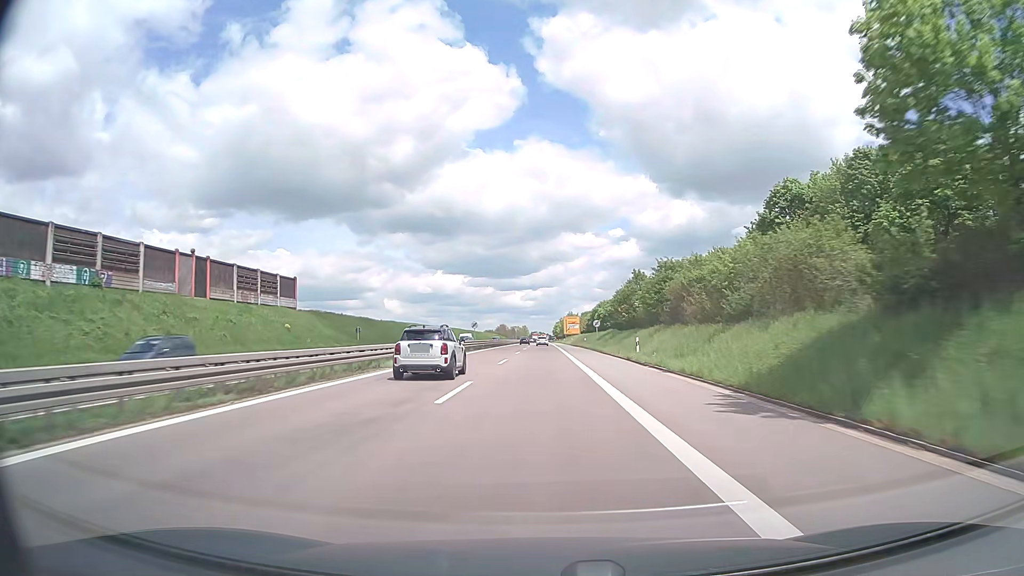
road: trunk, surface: asphalt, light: Day
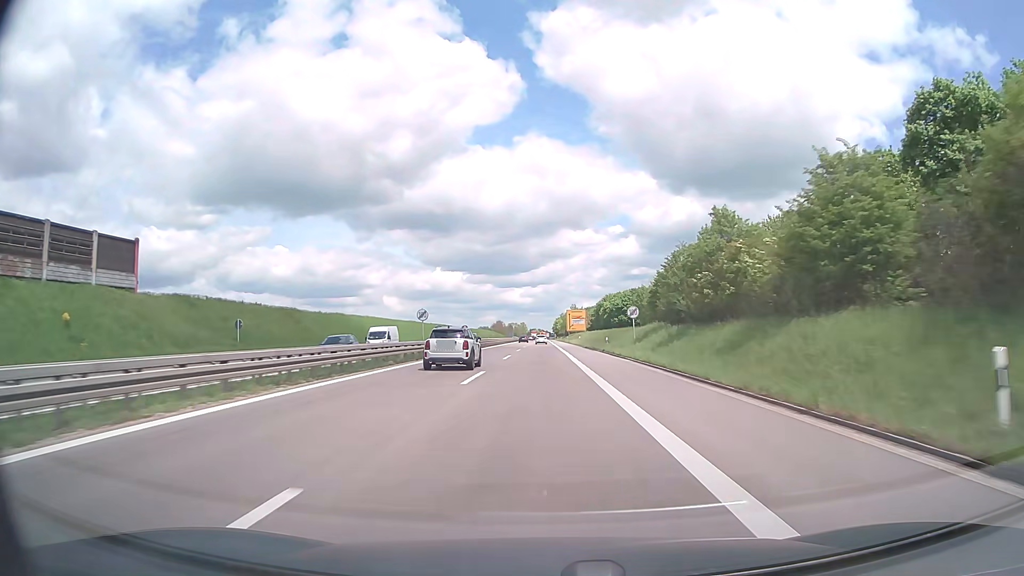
(+0.1, +31.8) m; 0°
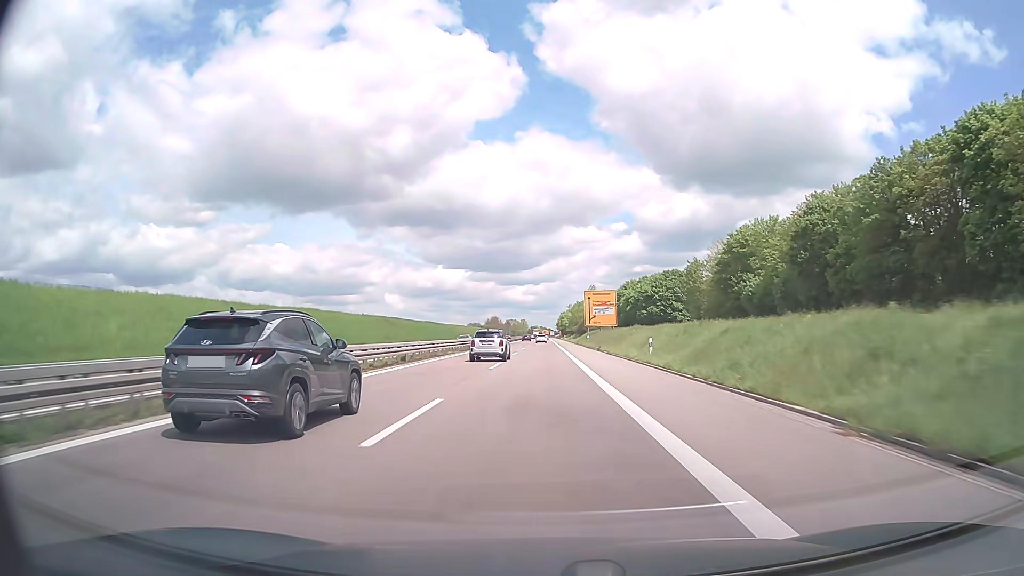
(0.0, +64.3) m; 0°
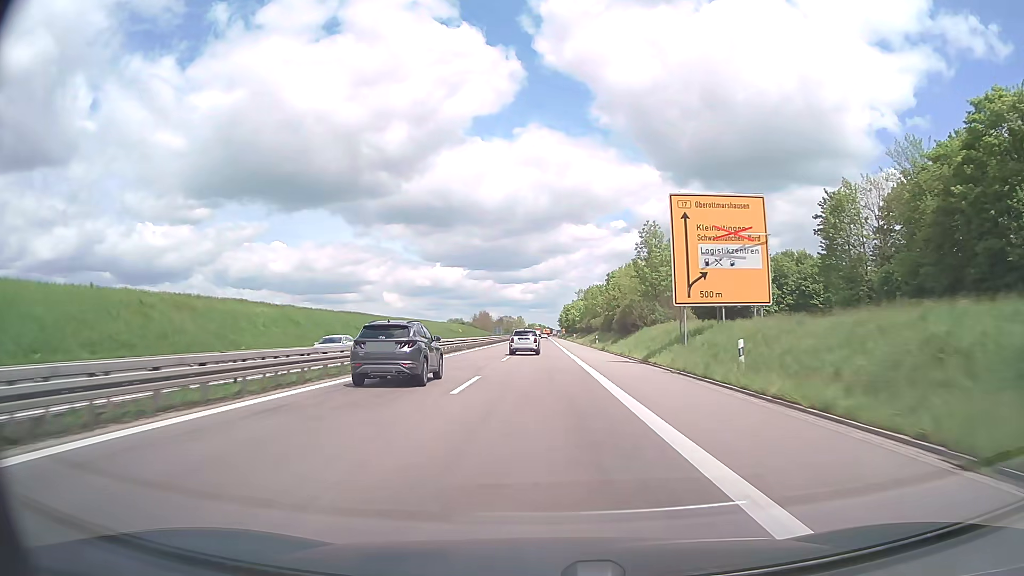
(+0.1, +65.7) m; 0°
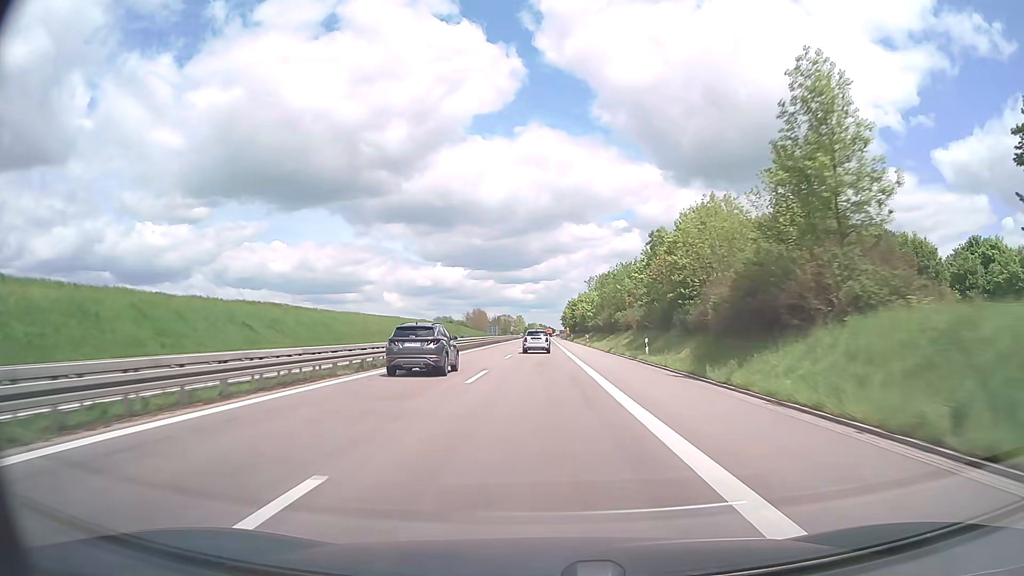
(0.0, +33.0) m; 0°
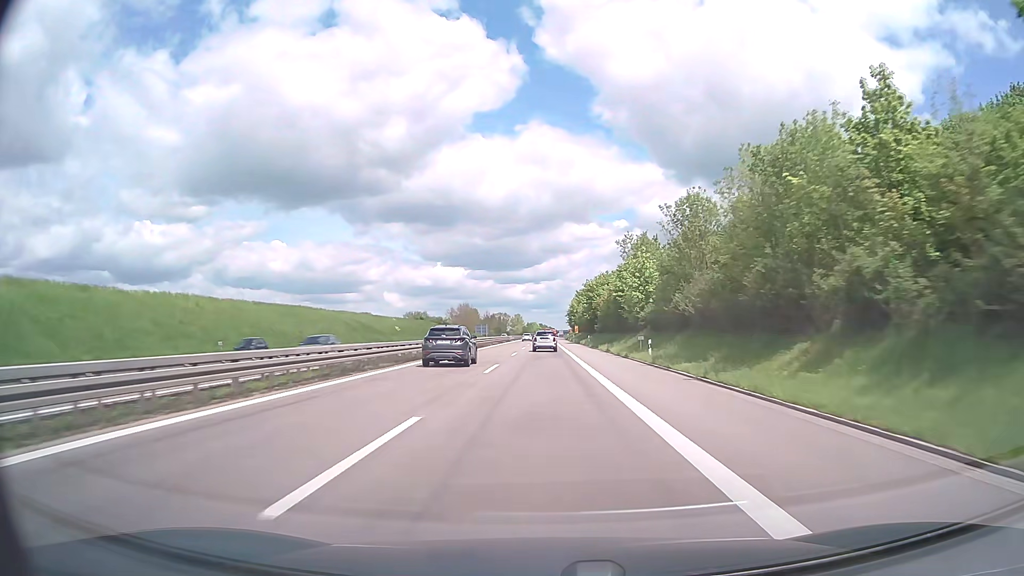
(+0.1, +49.8) m; 0°
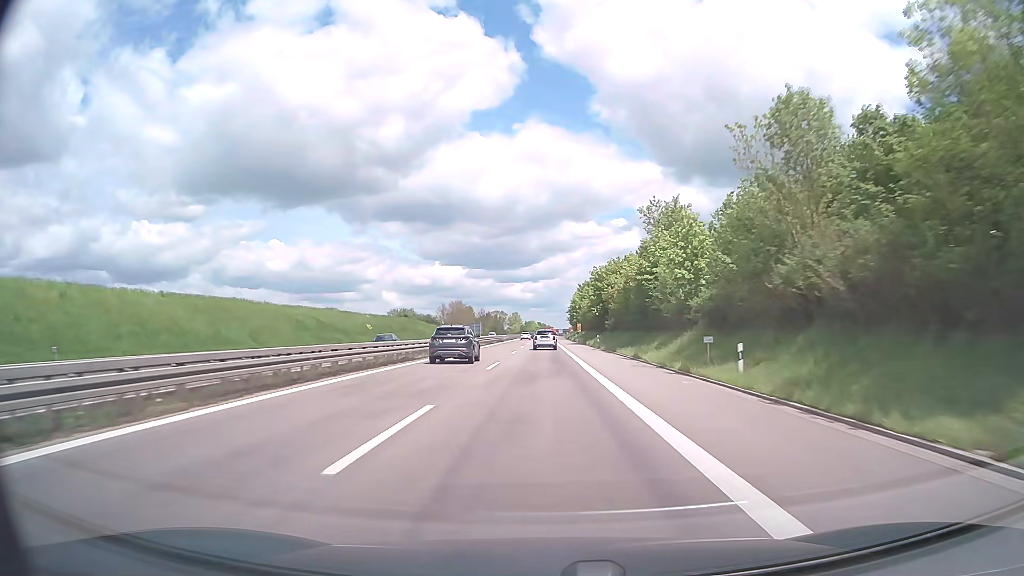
(0.0, +16.7) m; 0°
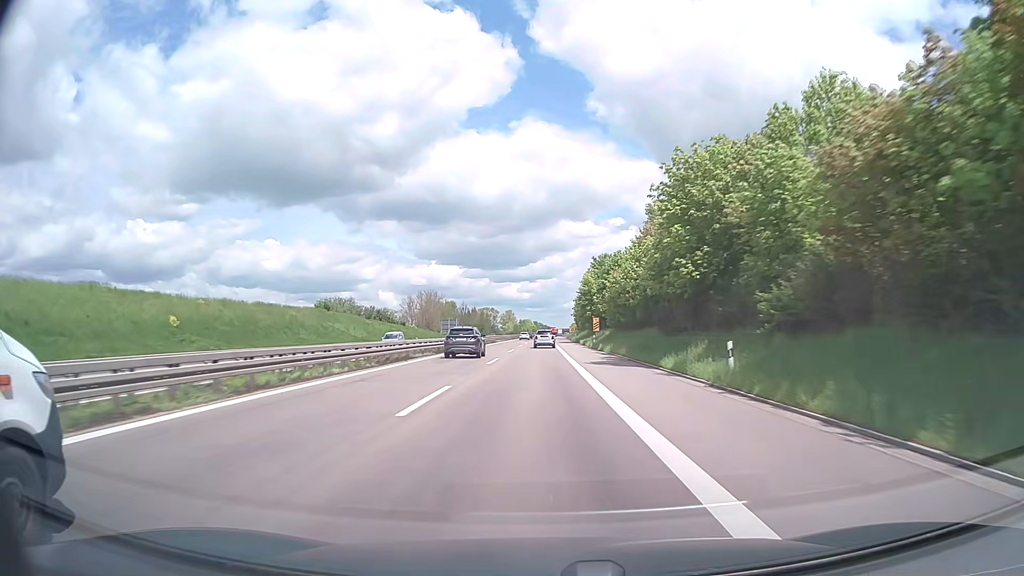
(+0.2, +49.9) m; 0°
(0, +10) (0, +20) (0, +30) (0, +40) (0, +50) (0, +60) (0, +70) (0, +80) (0, +90) (0, +100) m
